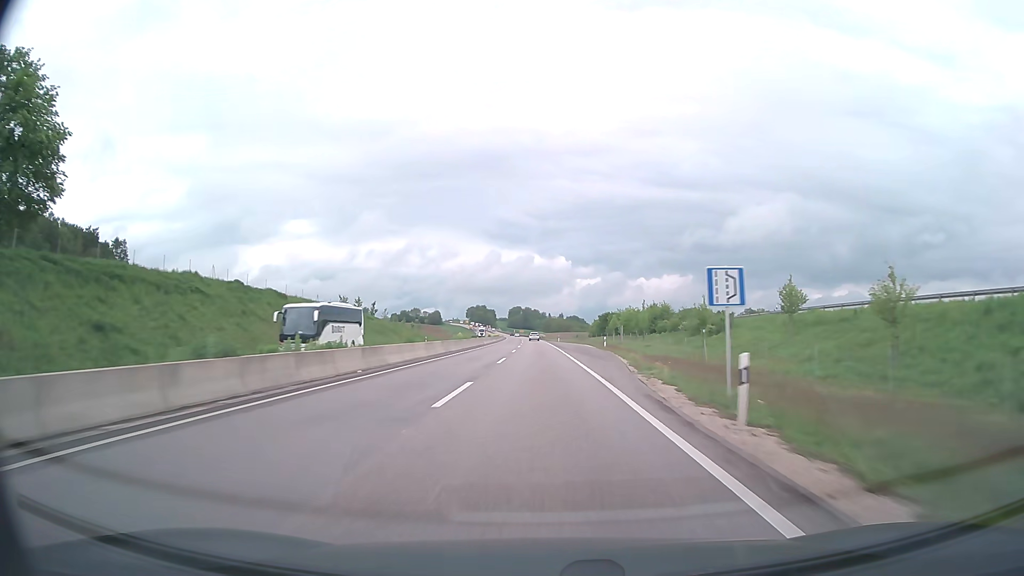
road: trunk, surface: asphalt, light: Day
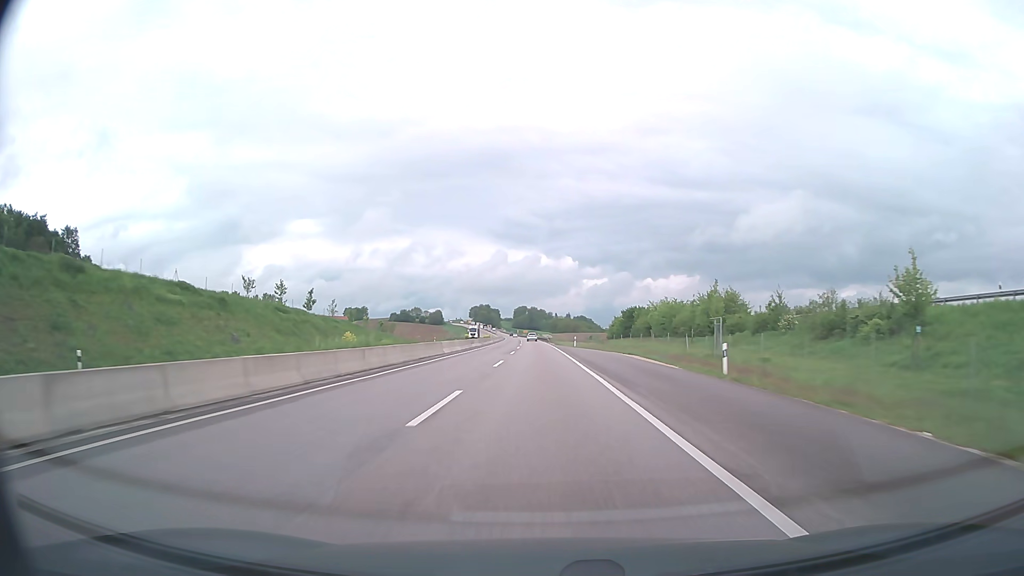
(-0.2, +38.7) m; -1°
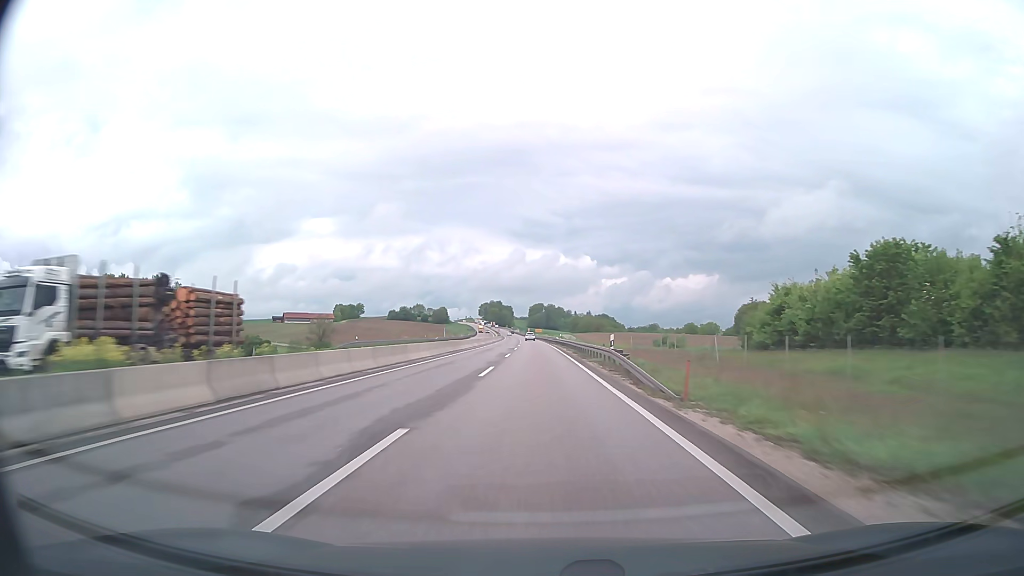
(-1.1, +96.7) m; -1°
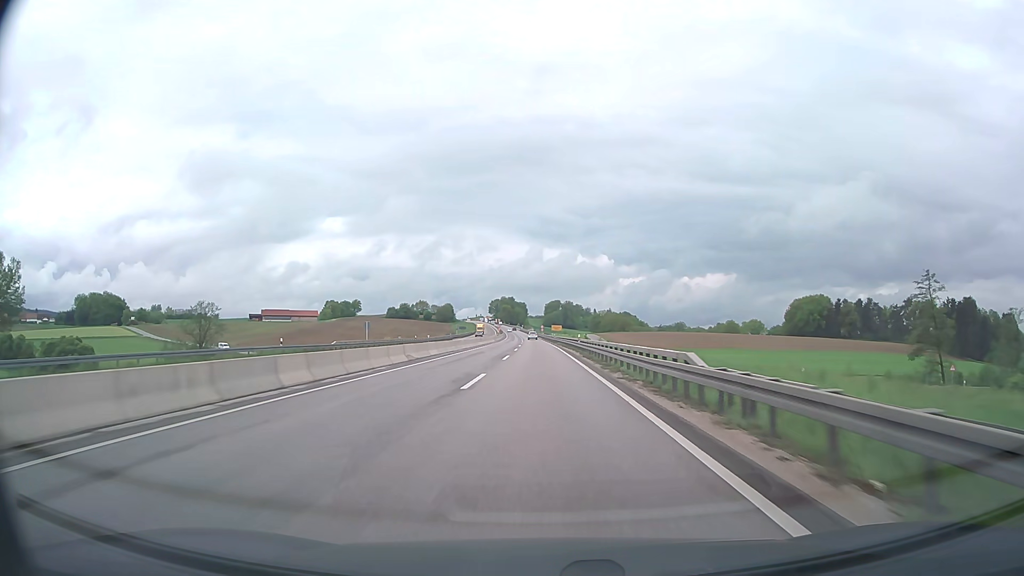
(-0.9, +77.4) m; -1°
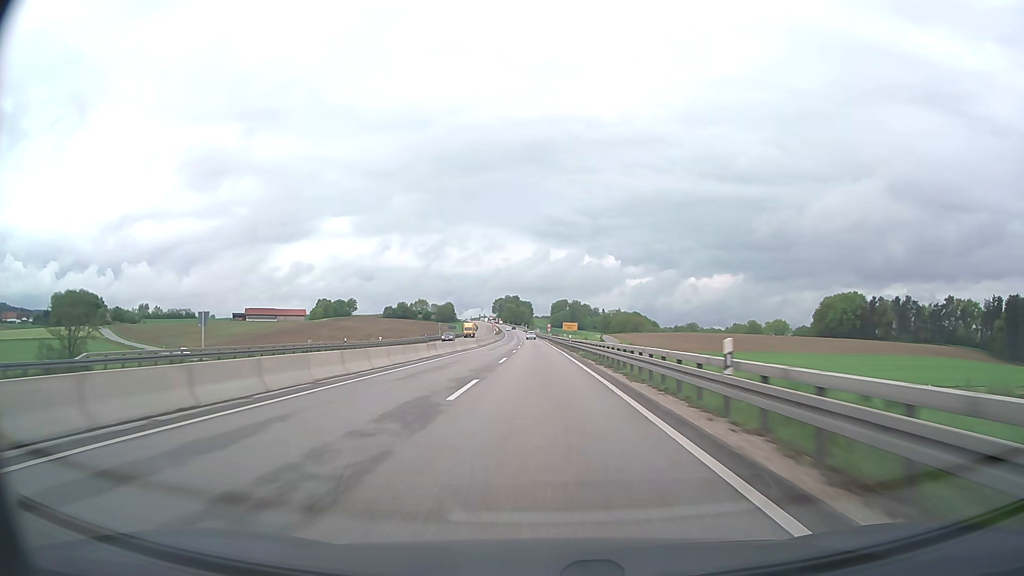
(-0.2, +38.7) m; -1°
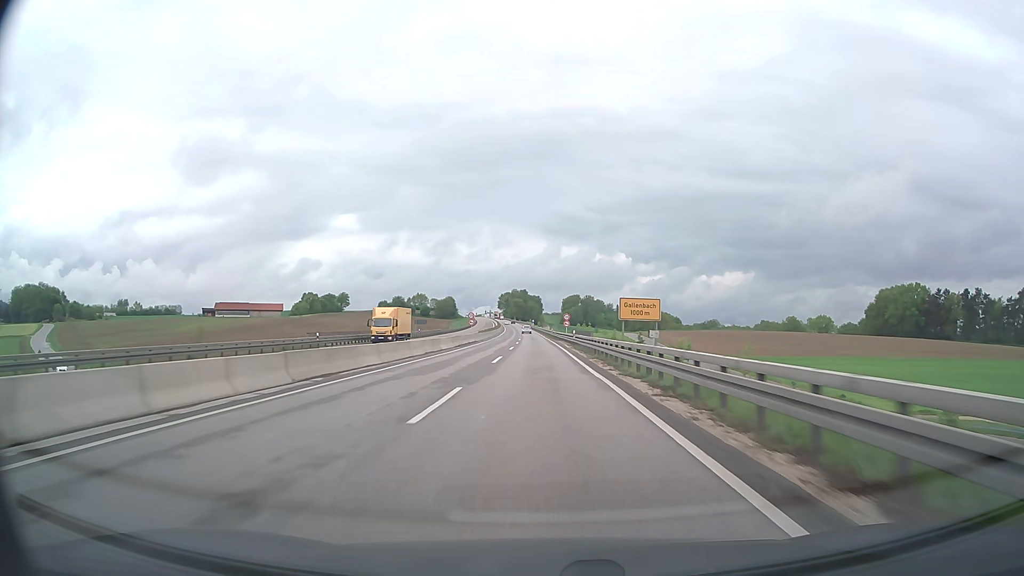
(-0.4, +58.0) m; -1°
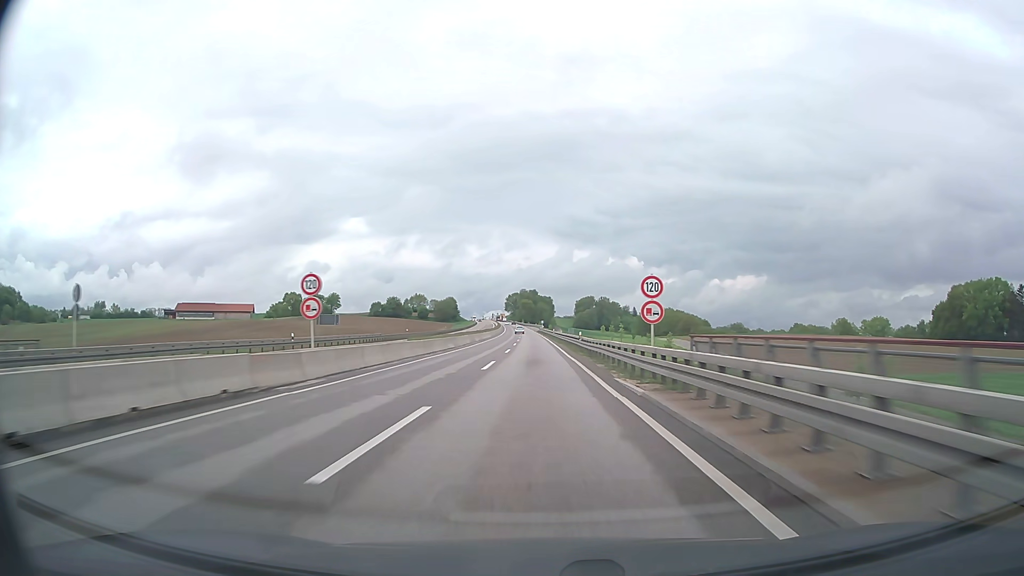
(-0.3, +58.0) m; -1°
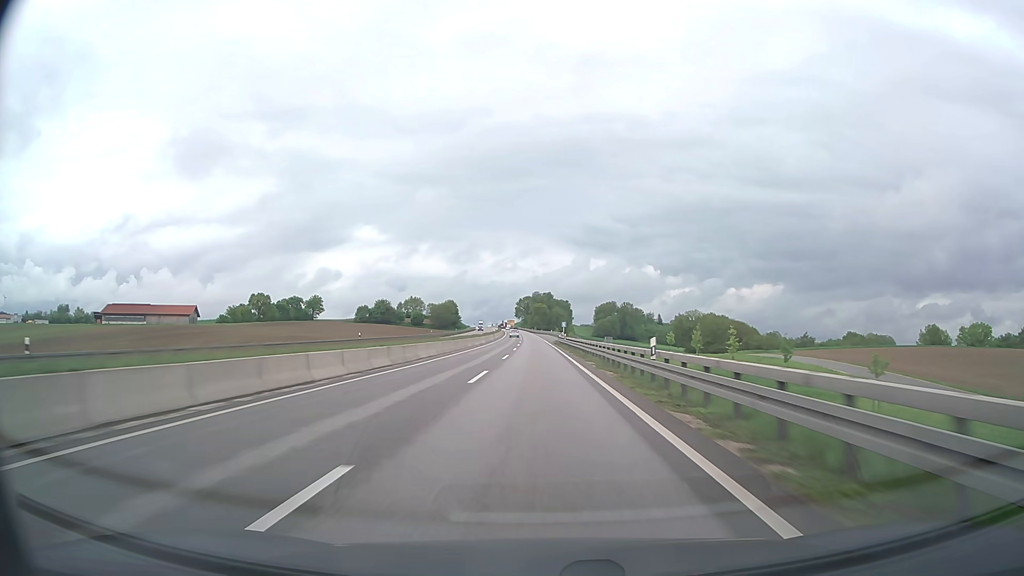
(-0.9, +77.2) m; -1°
(0, +10) (0, +20) (0, +30) (0, +40) (0, +50) (0, +60) (-1, +70) (-1, +80) (-1, +90) (-1, +100) m
